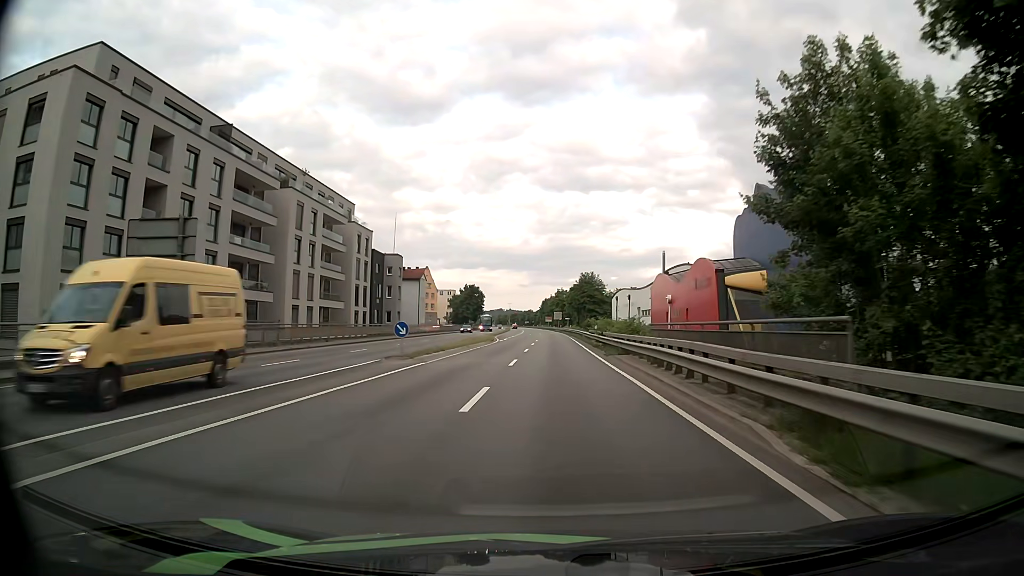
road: primary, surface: asphalt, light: Day
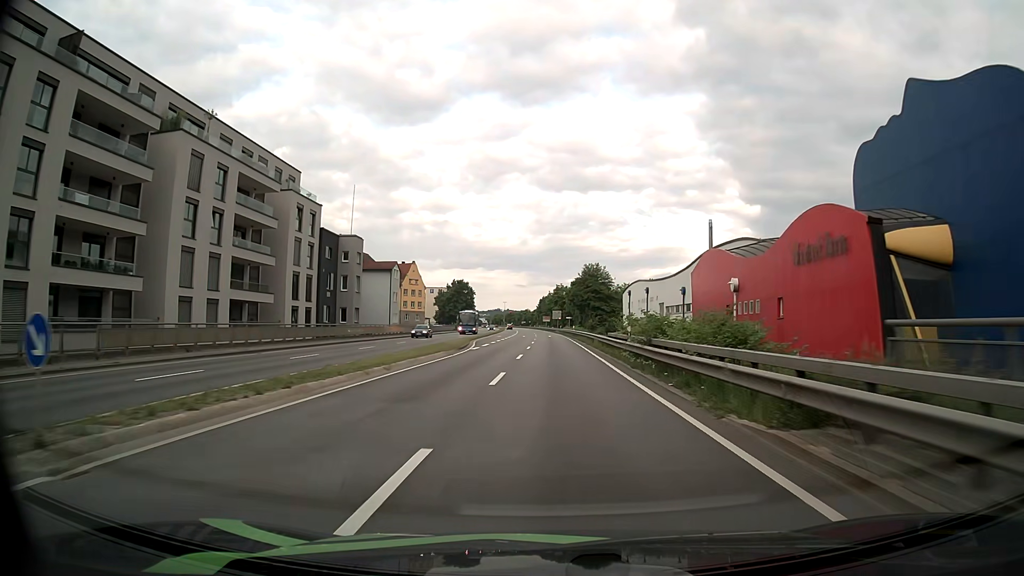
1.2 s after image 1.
(+0.2, +19.3) m; +1°
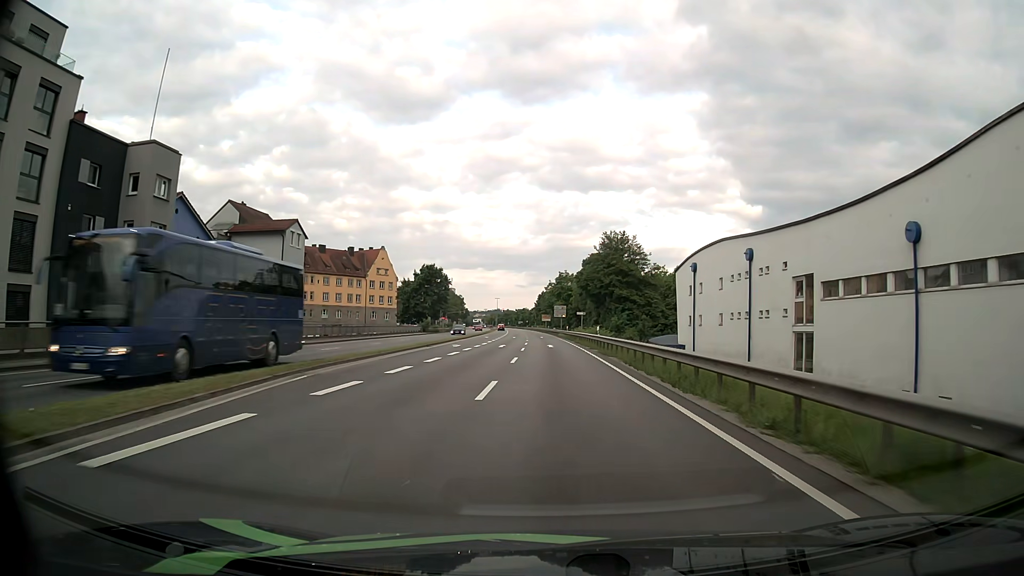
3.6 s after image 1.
(-0.2, +39.4) m; 0°
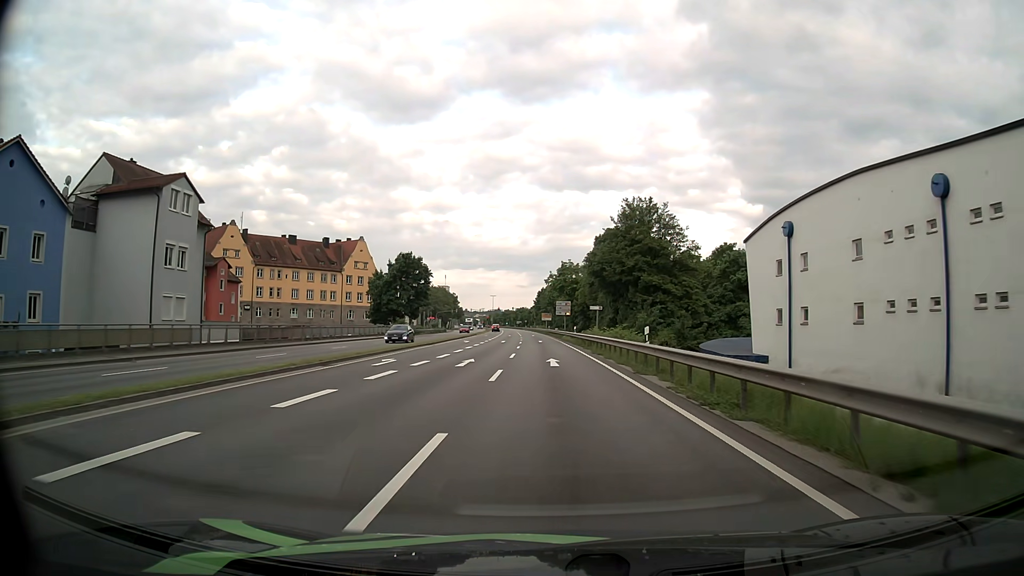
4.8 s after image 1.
(0.0, +19.8) m; 0°
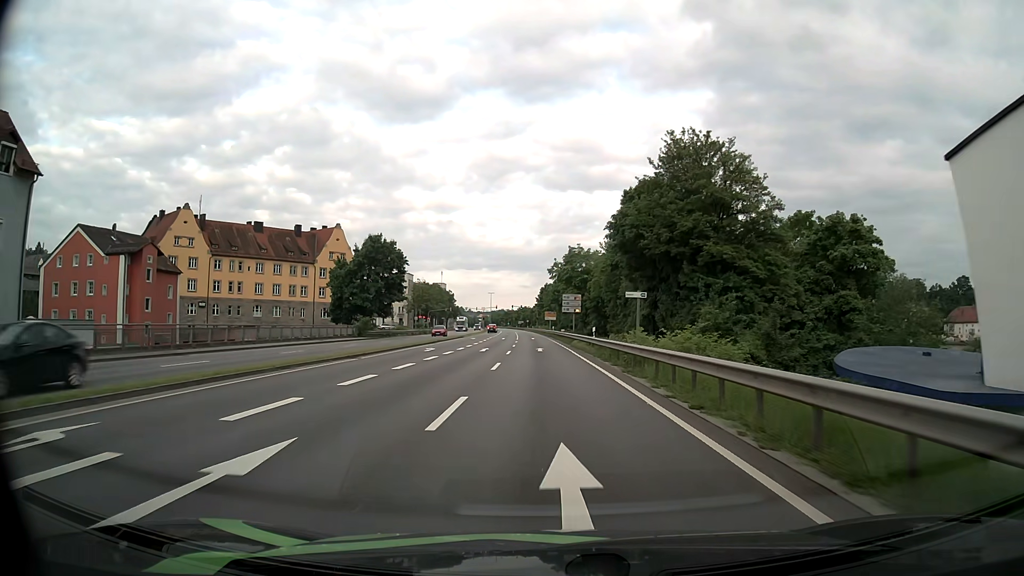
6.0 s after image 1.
(0.0, +19.6) m; 0°
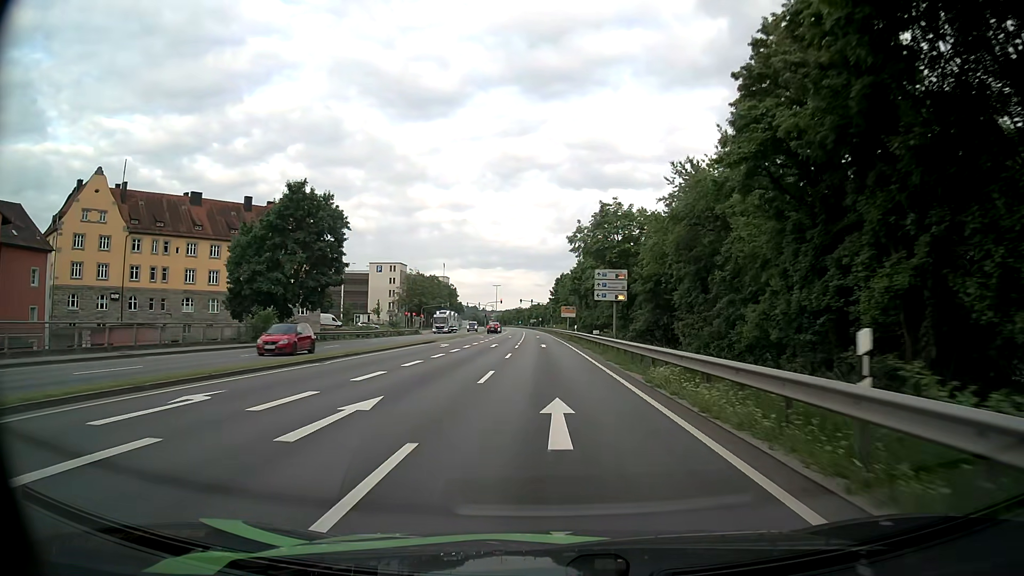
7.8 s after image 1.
(-0.5, +29.2) m; -1°
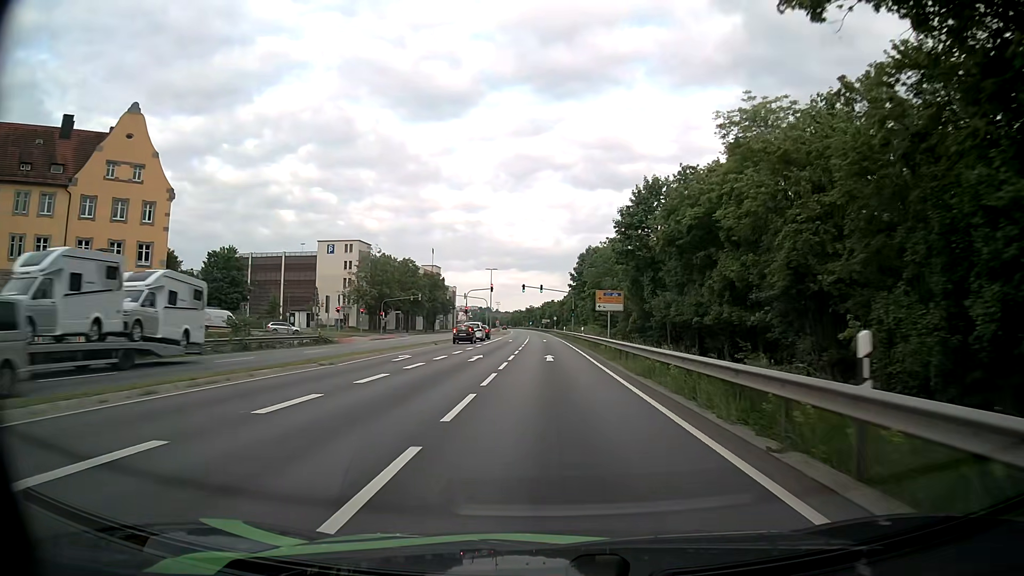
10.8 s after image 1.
(-0.5, +48.2) m; -1°
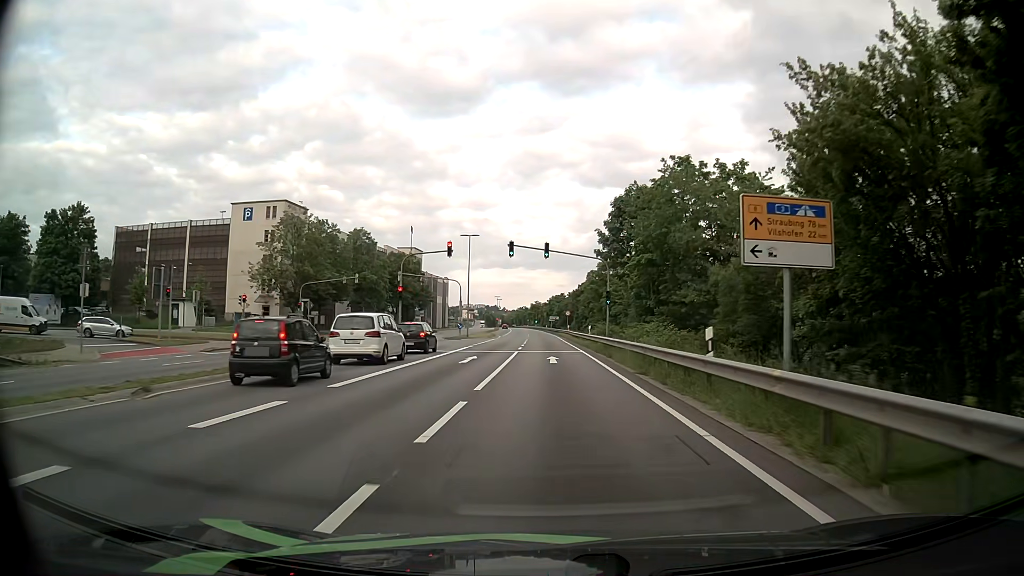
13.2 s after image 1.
(0.0, +38.1) m; 0°
(0, +10) (0, +20) (0, +30) (0, +40) (0, +50) (0, +60) (-1, +70) (-1, +80) (-1, +90) (-1, +100) m
